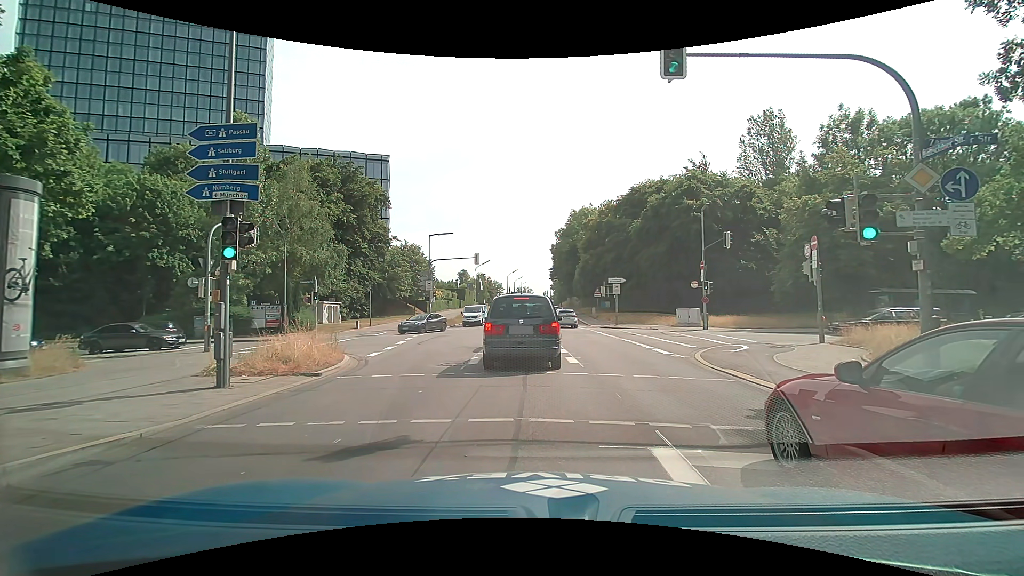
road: secondary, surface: asphalt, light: Day
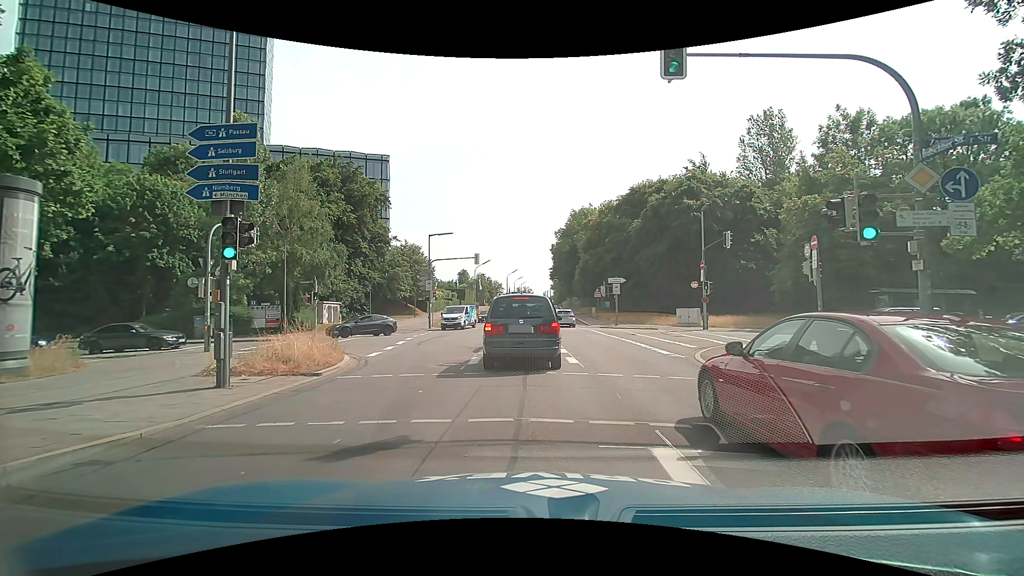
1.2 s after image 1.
(0.0, 0.0) m; 0°
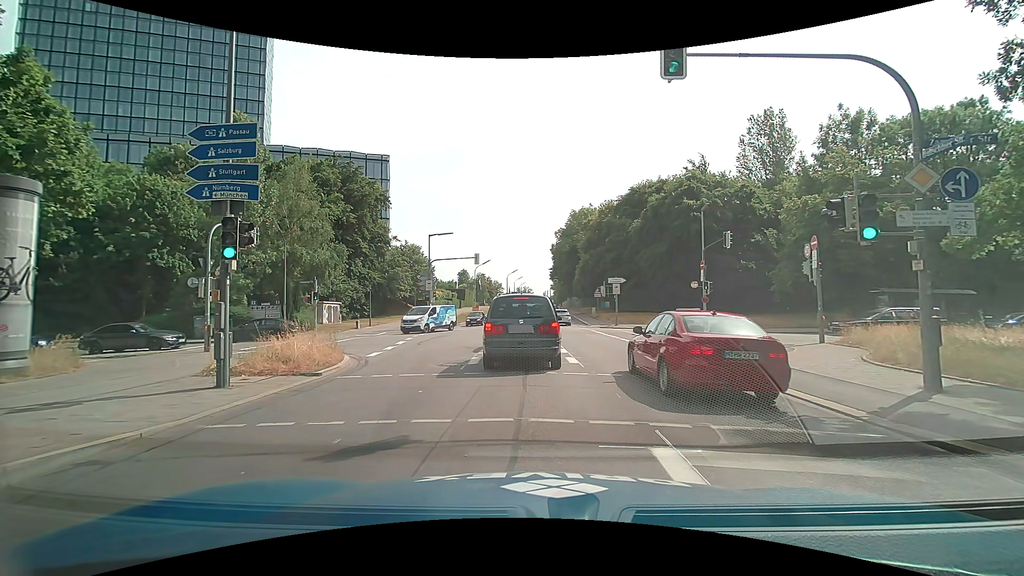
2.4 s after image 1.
(0.0, 0.0) m; 0°
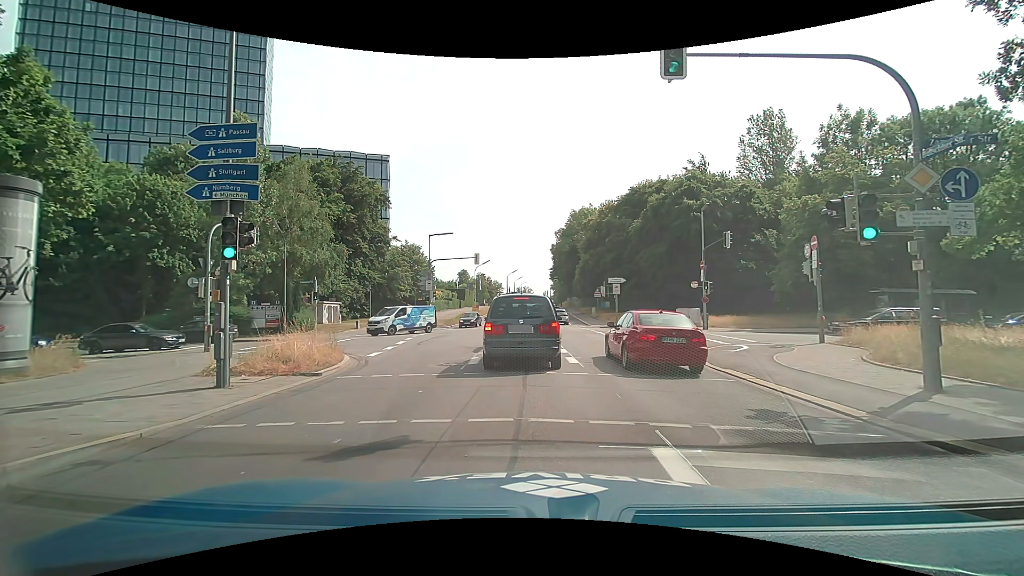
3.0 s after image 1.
(0.0, 0.0) m; 0°
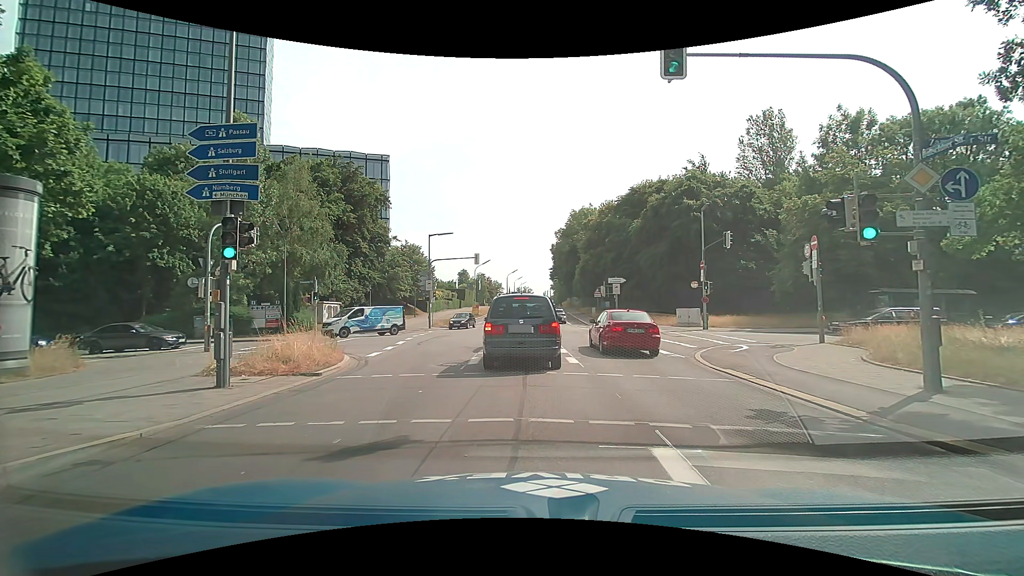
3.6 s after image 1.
(0.0, 0.0) m; 0°
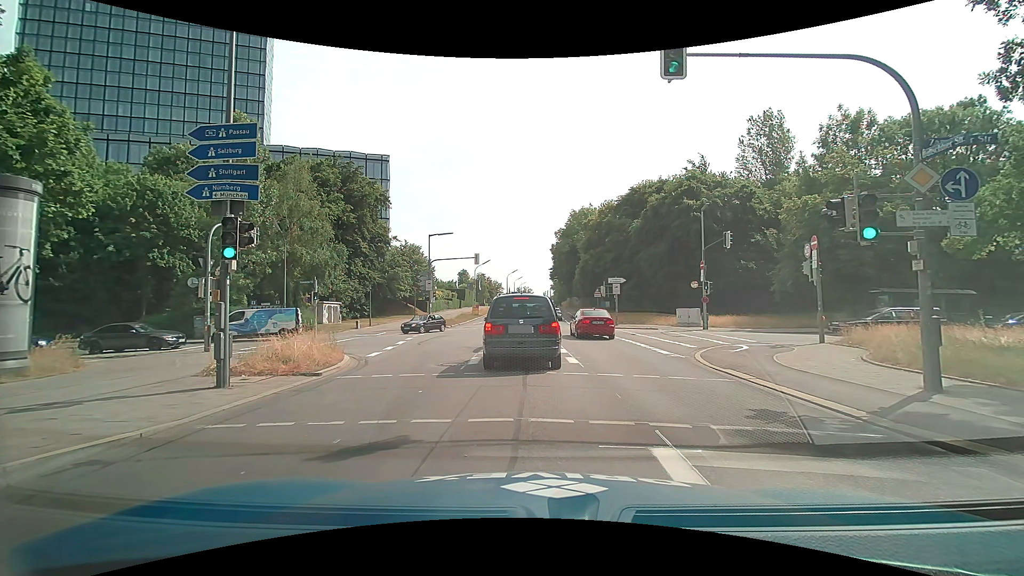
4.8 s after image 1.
(0.0, 0.0) m; 0°
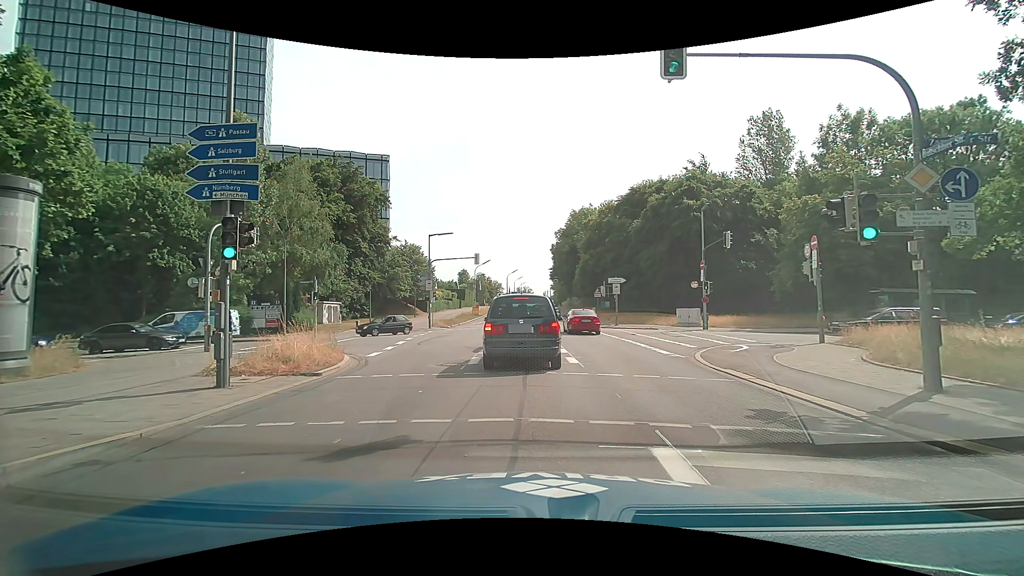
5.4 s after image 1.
(0.0, 0.0) m; 0°
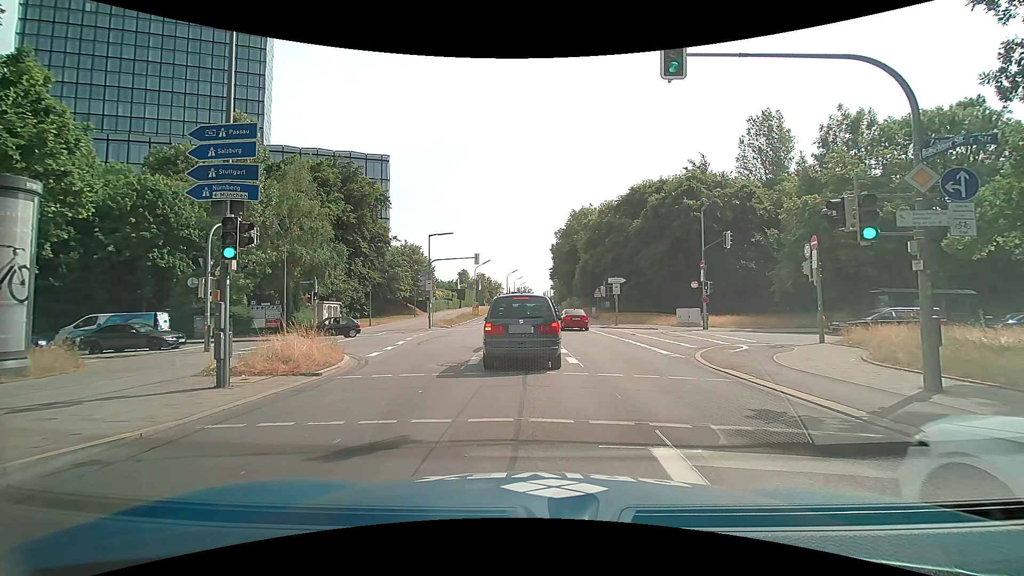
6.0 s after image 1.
(0.0, 0.0) m; 0°
